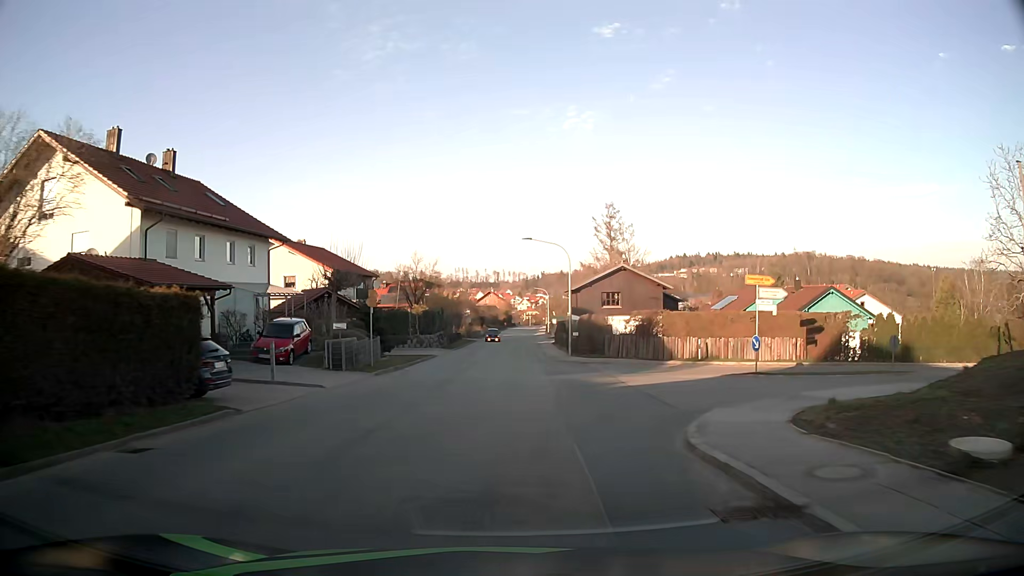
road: tertiary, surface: asphalt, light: Day
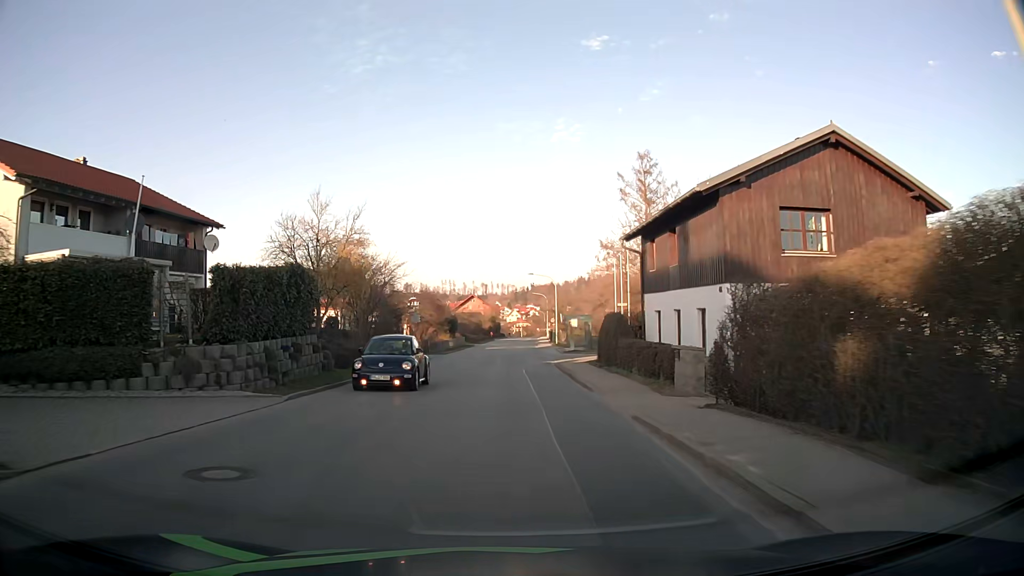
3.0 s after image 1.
(+0.4, +38.9) m; +1°
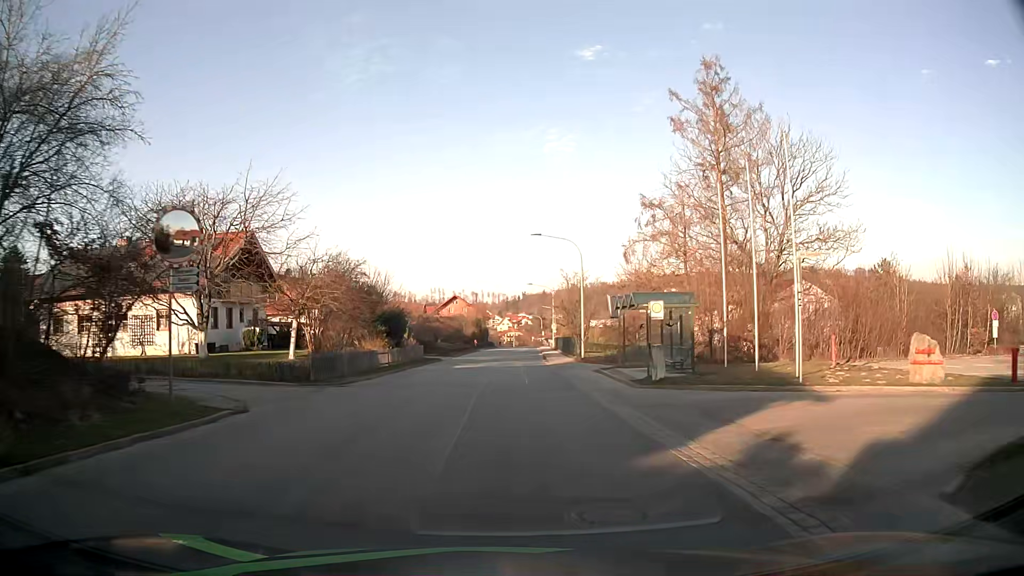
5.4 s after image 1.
(+0.3, +30.3) m; +1°
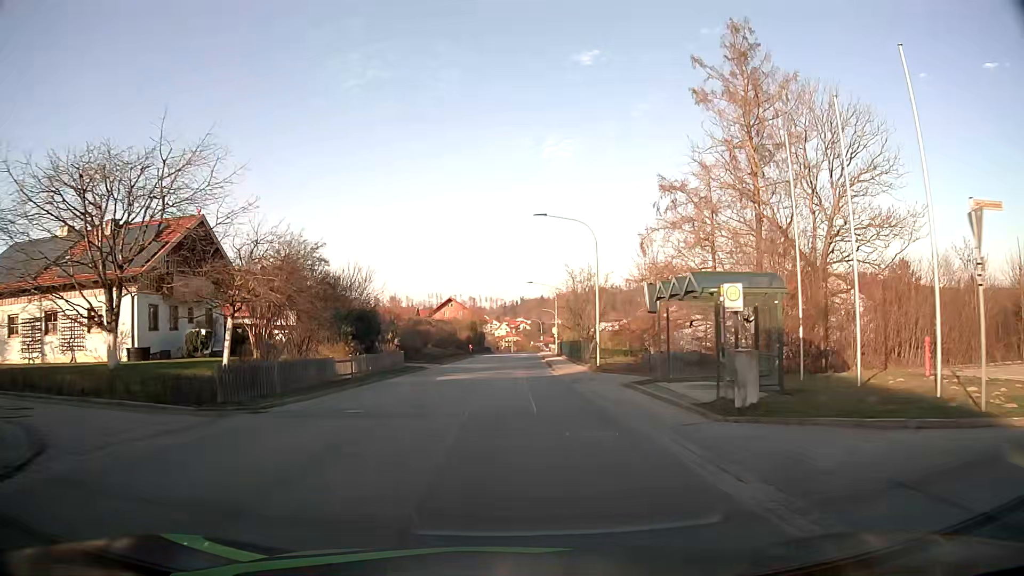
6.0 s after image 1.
(0.0, +7.5) m; 0°
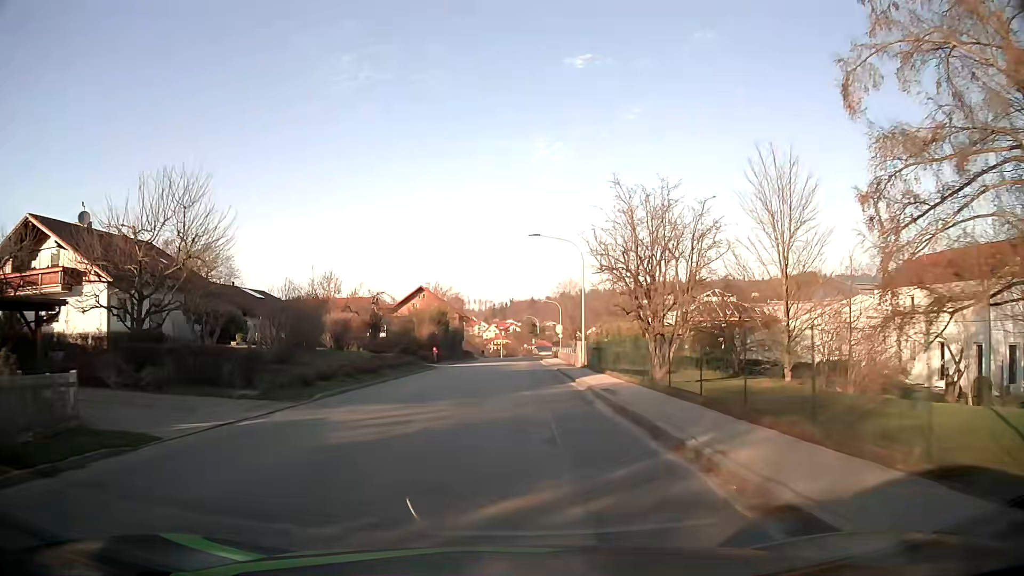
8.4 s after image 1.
(0.0, +30.2) m; 0°
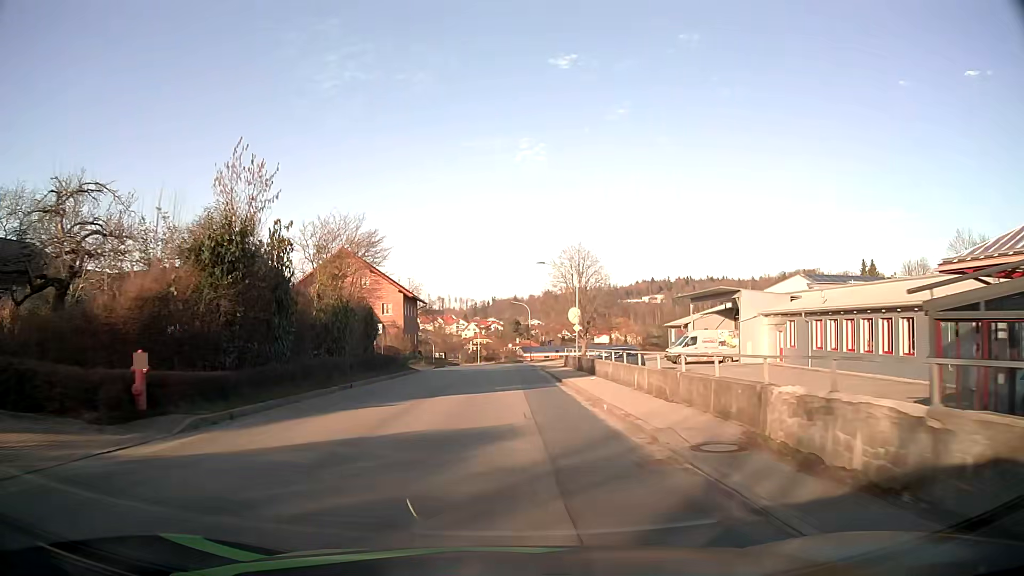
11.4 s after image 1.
(+0.8, +39.1) m; +2°
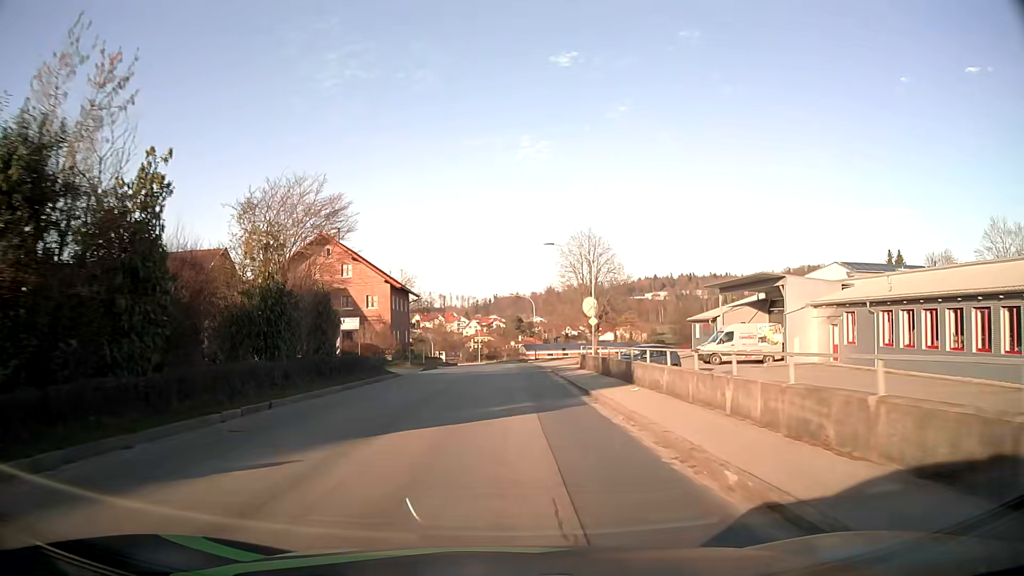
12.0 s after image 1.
(0.0, +7.9) m; 0°
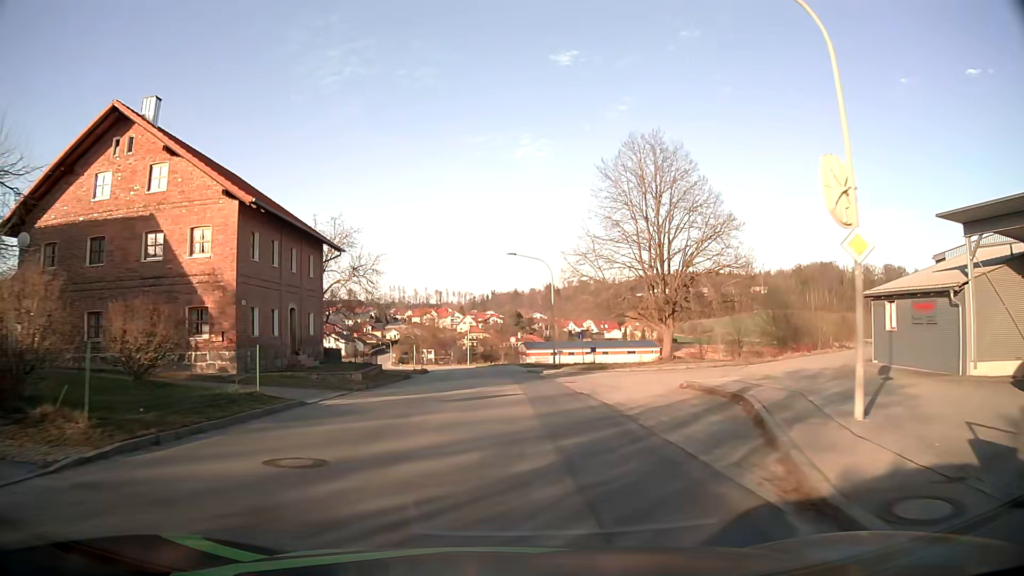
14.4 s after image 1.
(0.0, +31.3) m; 0°
(0, +10) (0, +20) (-1, +30) (-1, +40) (-2, +50) (-2, +60) (-4, +70) (-5, +80) (-7, +90) (-9, +99) m
